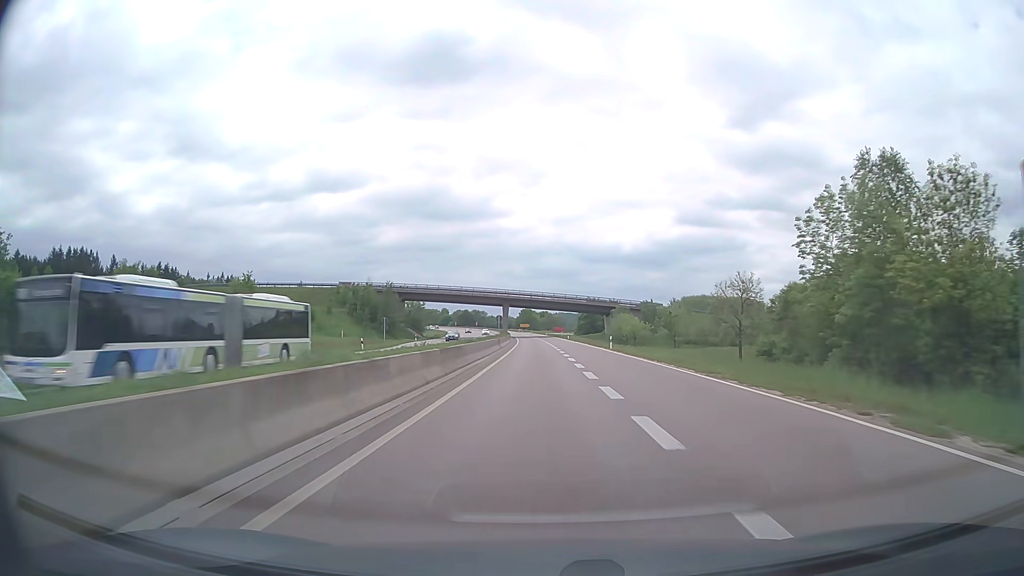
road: trunk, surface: asphalt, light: Day
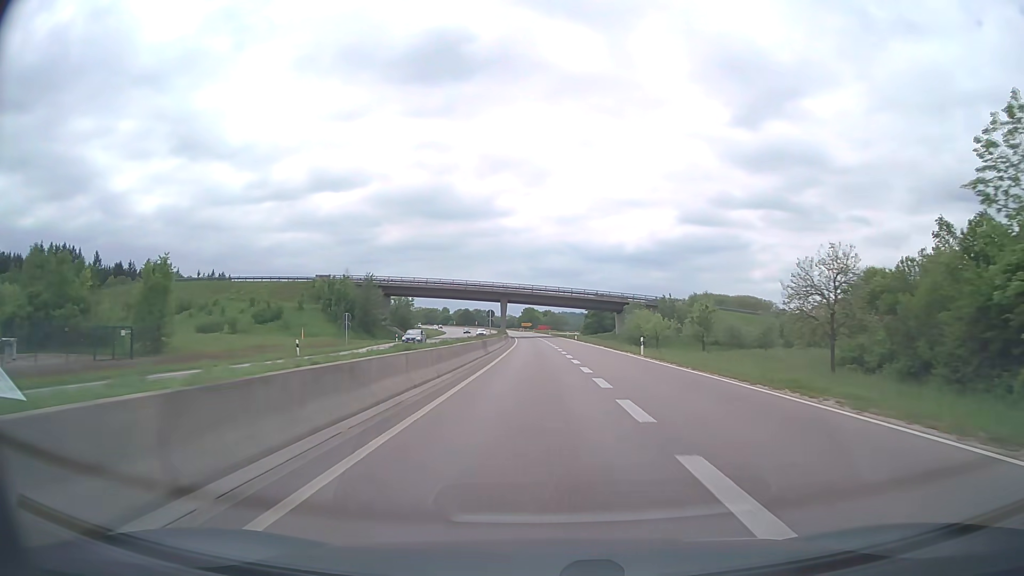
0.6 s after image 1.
(0.0, +15.8) m; 0°
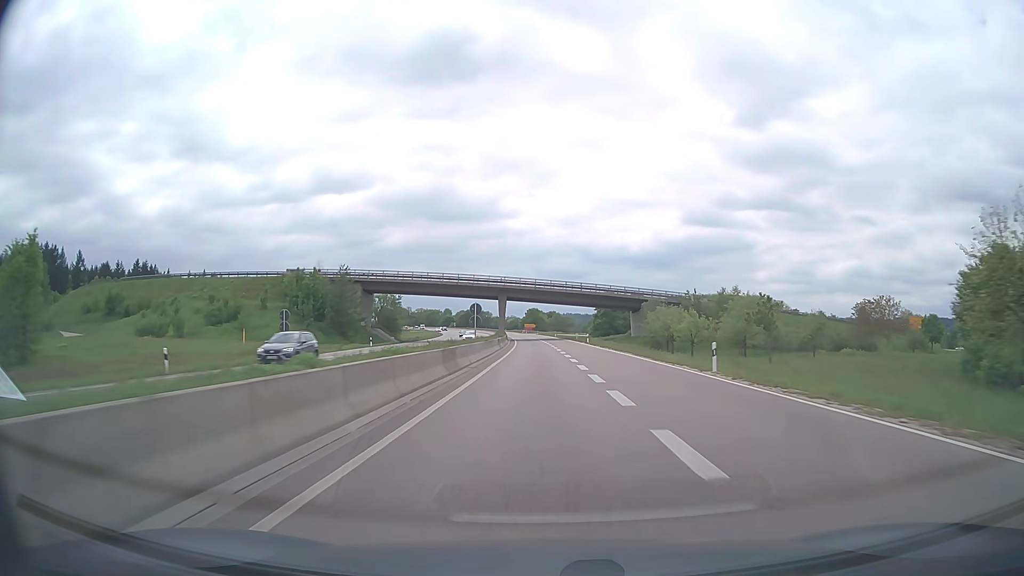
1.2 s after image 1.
(0.0, +15.8) m; 0°
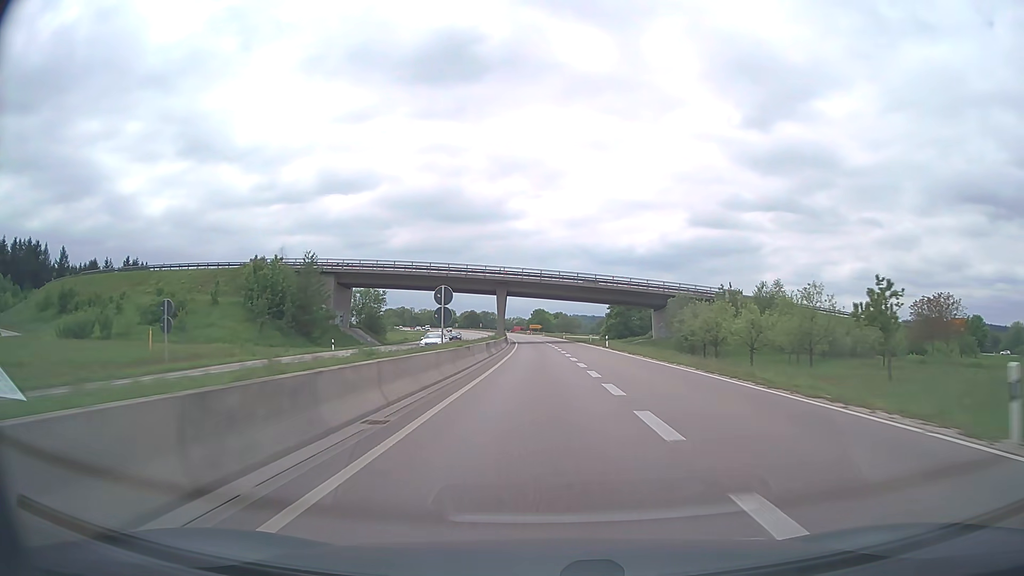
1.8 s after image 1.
(0.0, +15.8) m; 0°
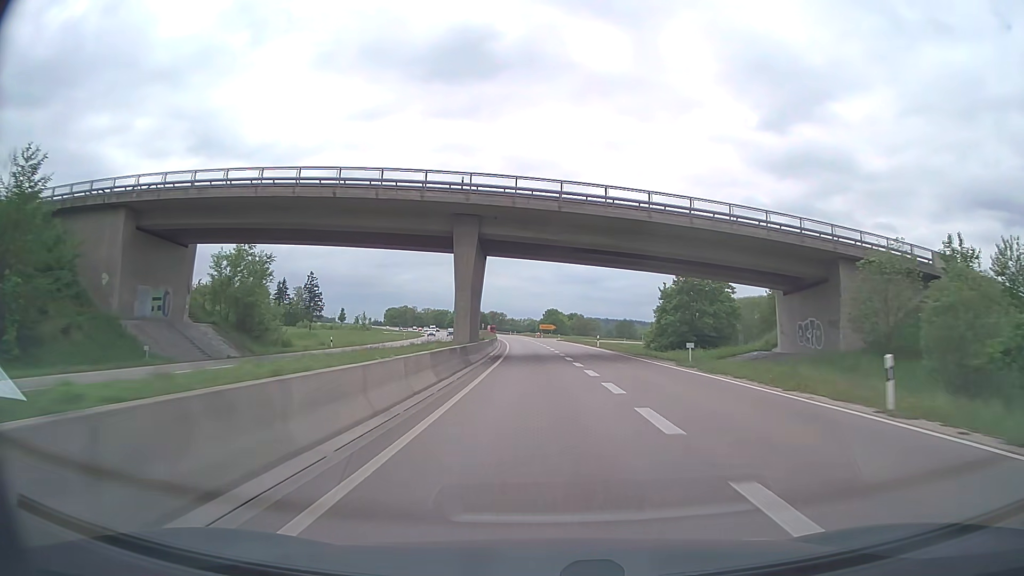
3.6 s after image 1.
(-0.5, +47.3) m; -1°
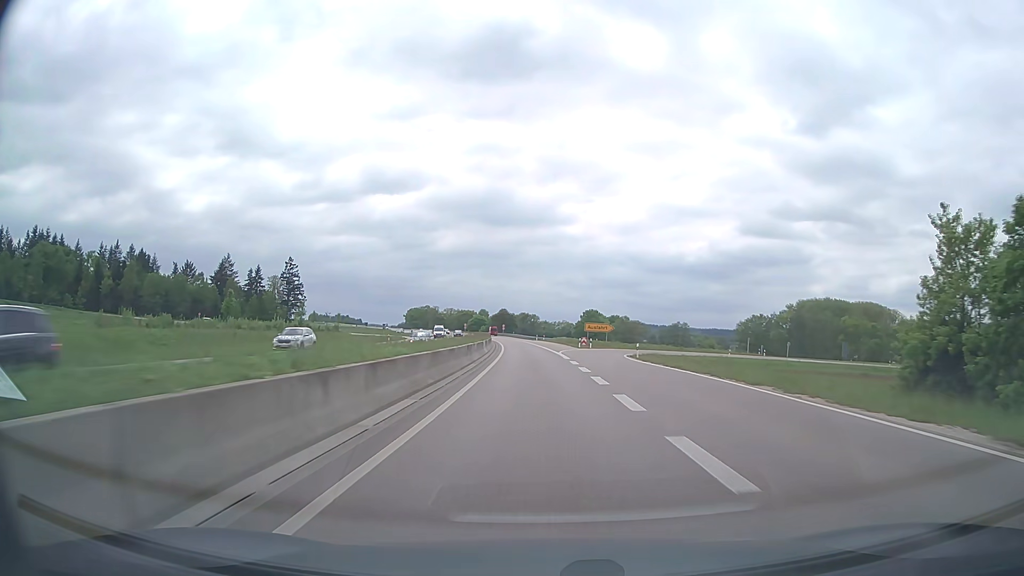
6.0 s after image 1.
(-1.3, +63.1) m; -3°
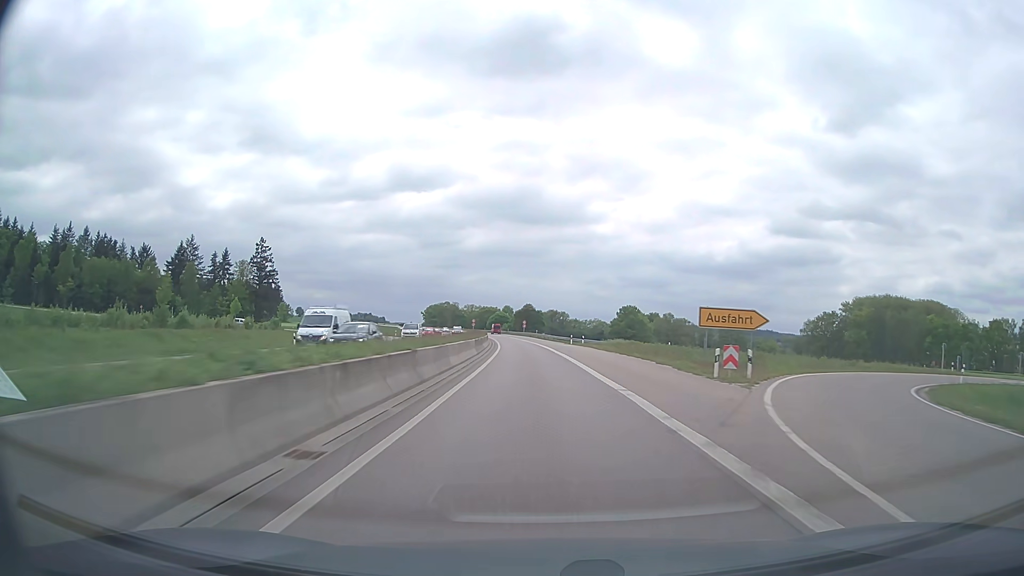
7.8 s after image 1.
(-1.0, +47.3) m; -2°
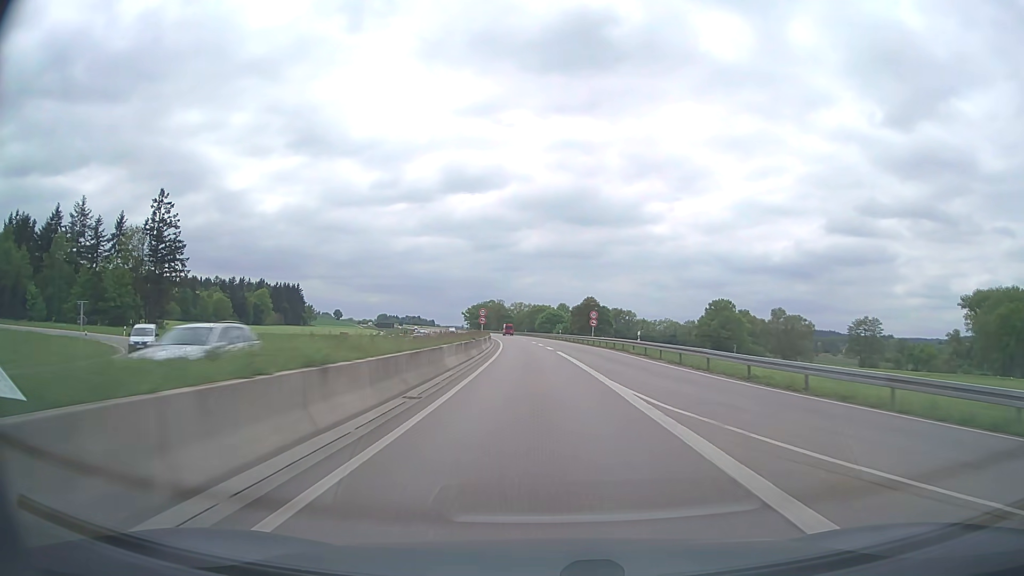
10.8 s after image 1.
(-3.4, +78.9) m; -5°
(0, +10) (0, +20) (-1, +30) (-1, +40) (-1, +50) (-2, +60) (-3, +70) (-3, +80) (-4, +90) (-5, +100) m
